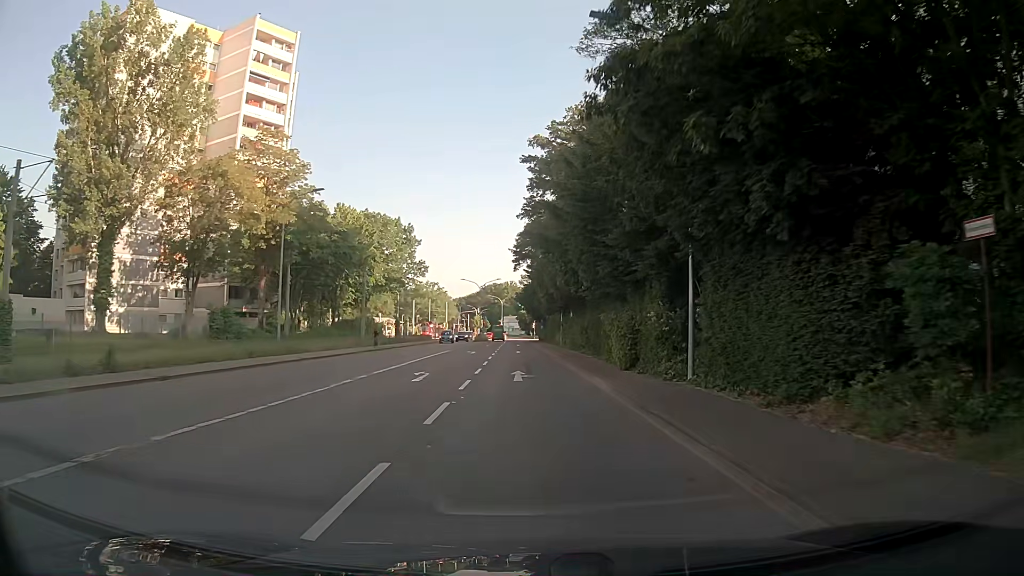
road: secondary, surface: asphalt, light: Day
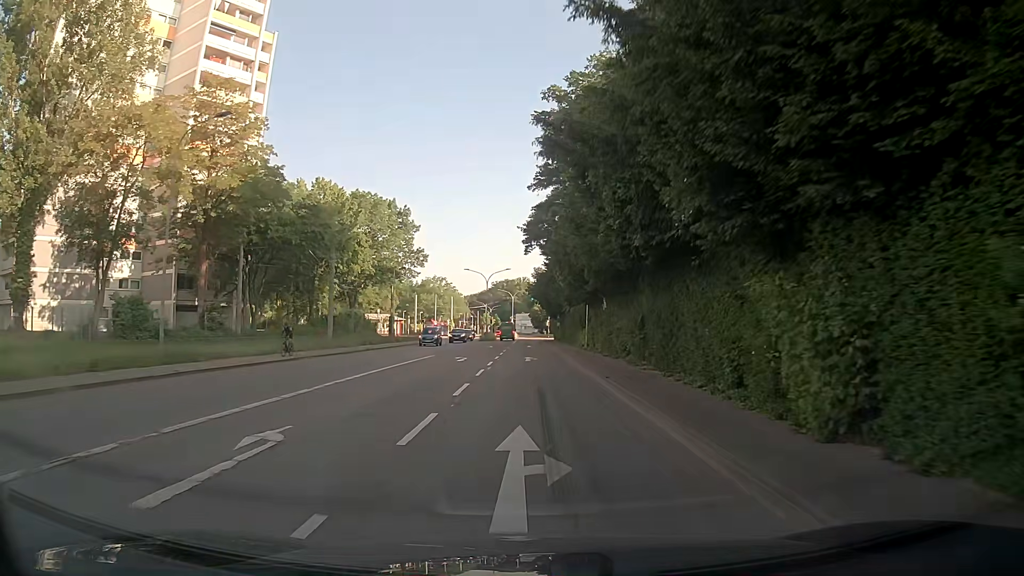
(-0.2, +14.2) m; -2°
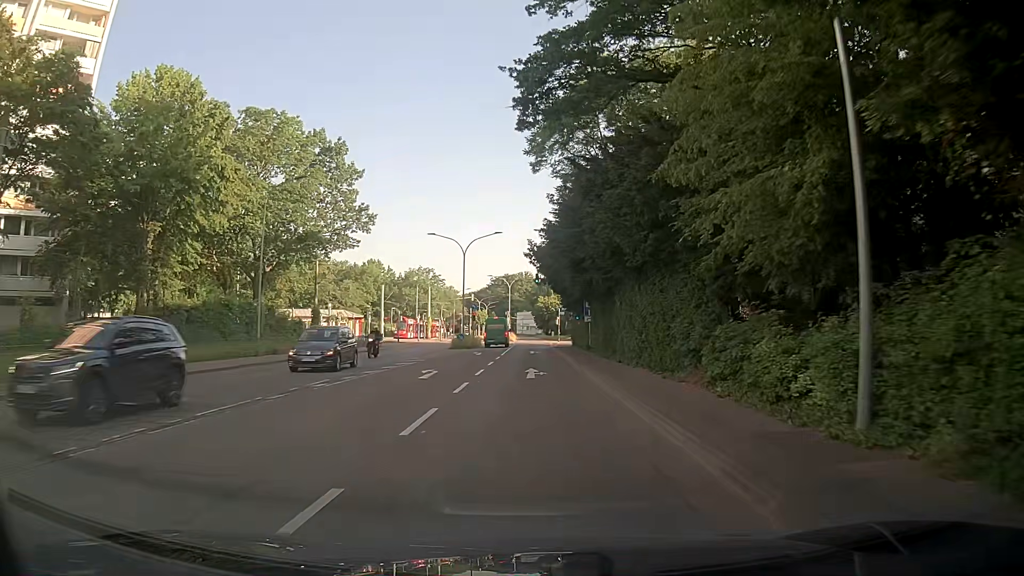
(+0.1, +35.3) m; 0°
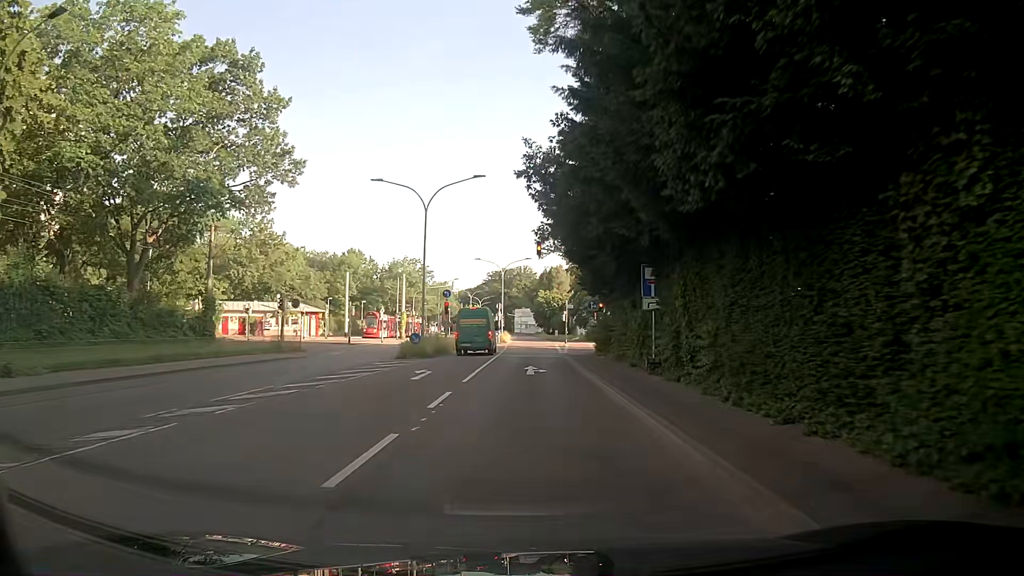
(+0.1, +21.1) m; 0°
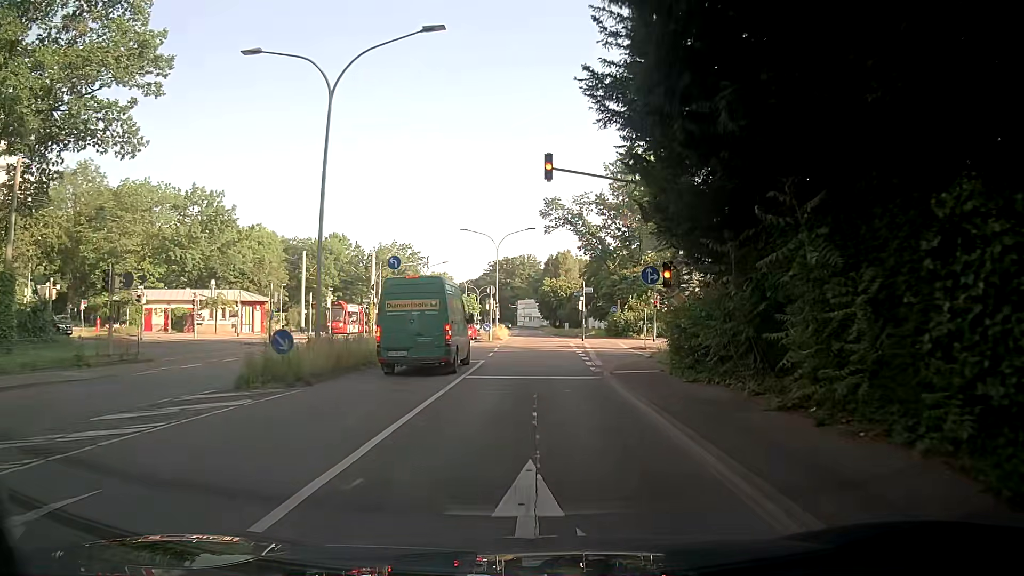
(+0.1, +18.3) m; 0°
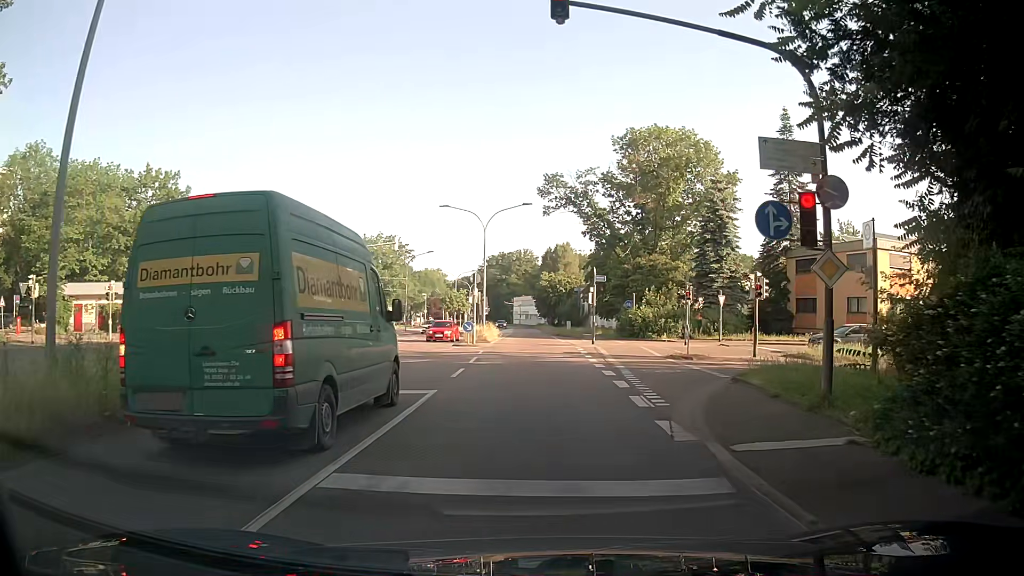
(-0.1, +10.6) m; 0°
